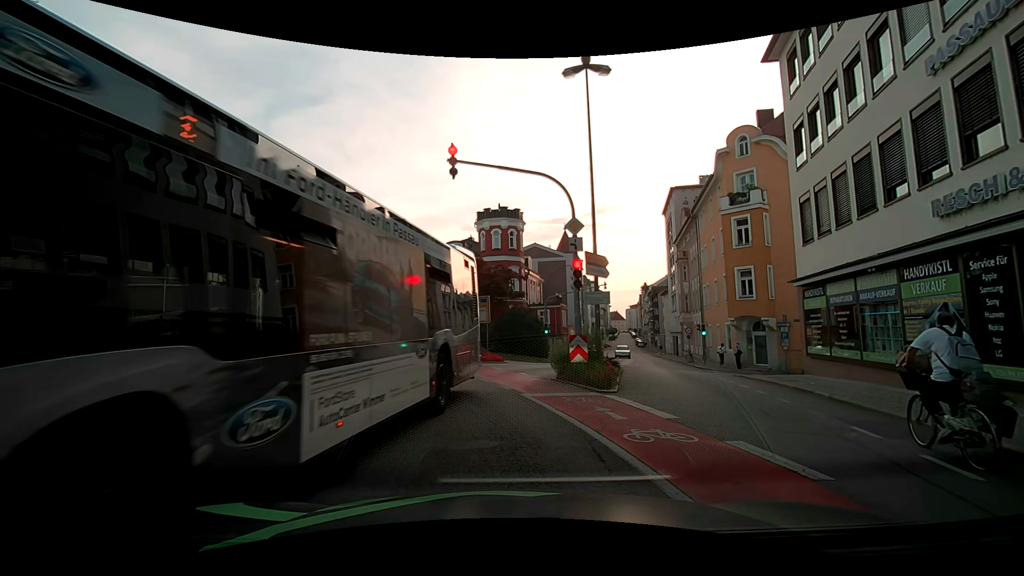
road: tertiary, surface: asphalt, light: Day
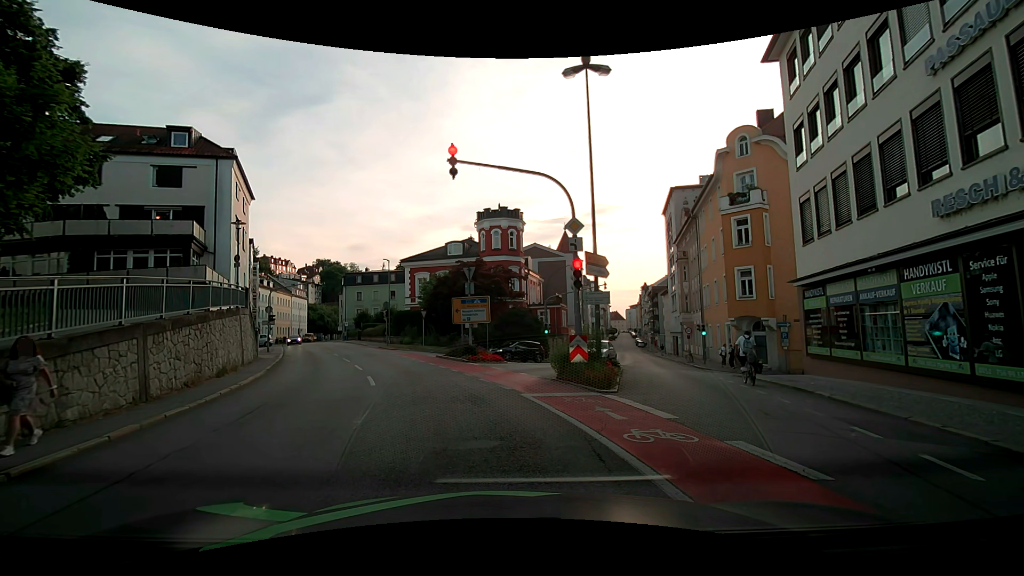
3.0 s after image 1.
(0.0, 0.0) m; 0°
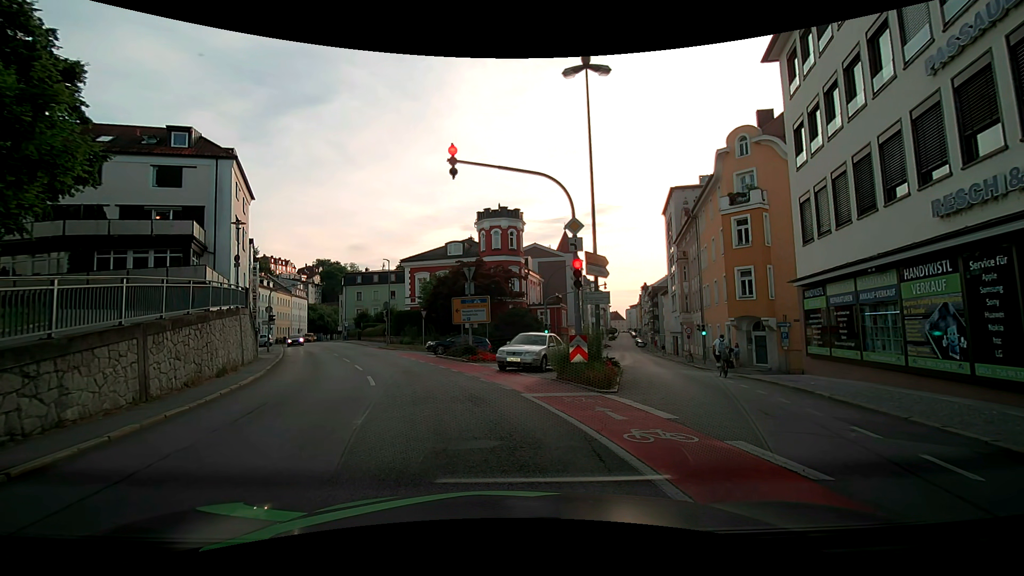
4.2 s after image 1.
(0.0, 0.0) m; 0°
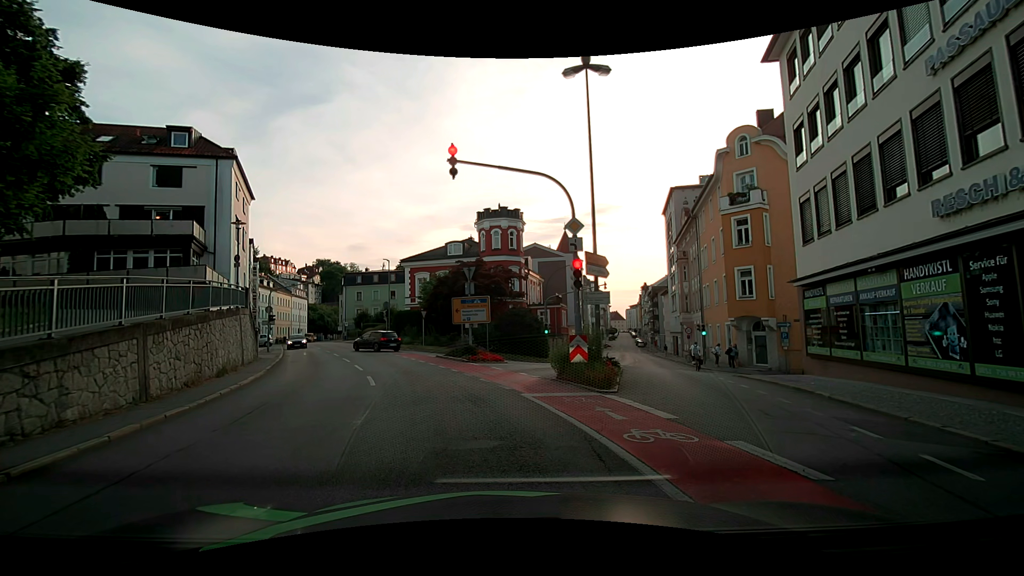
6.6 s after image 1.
(0.0, 0.0) m; 0°
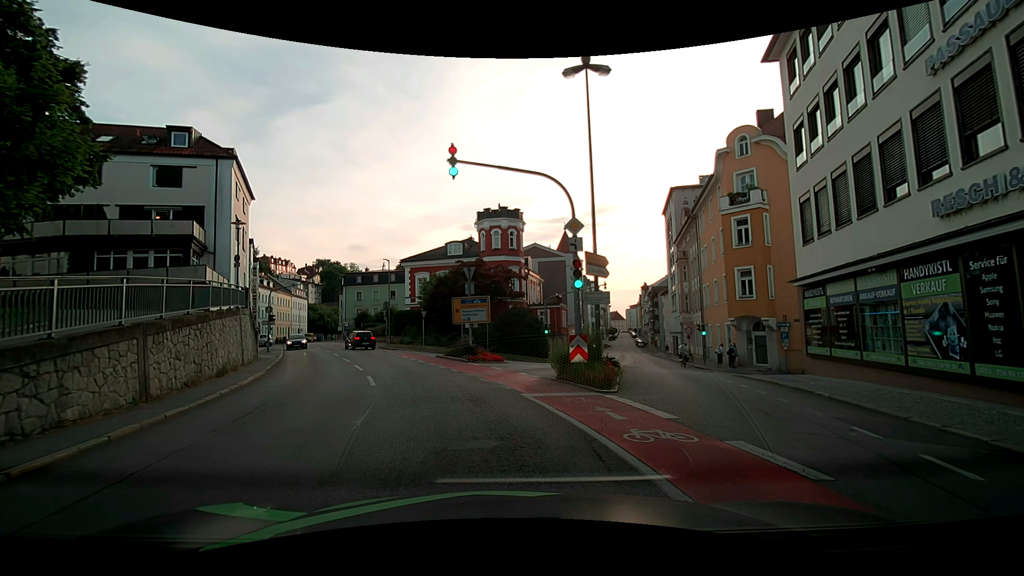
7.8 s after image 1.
(0.0, 0.0) m; 0°
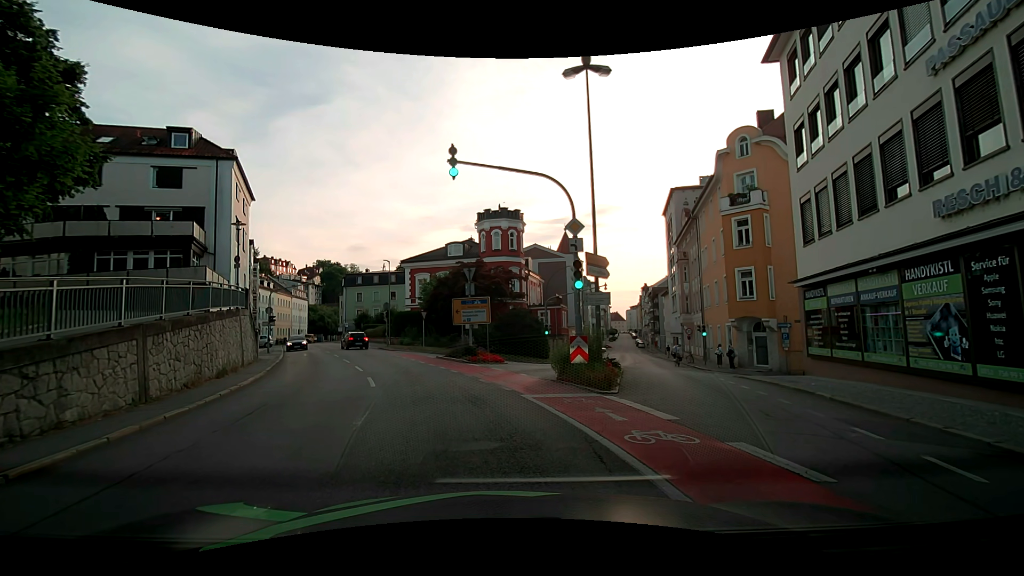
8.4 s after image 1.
(0.0, 0.0) m; 0°
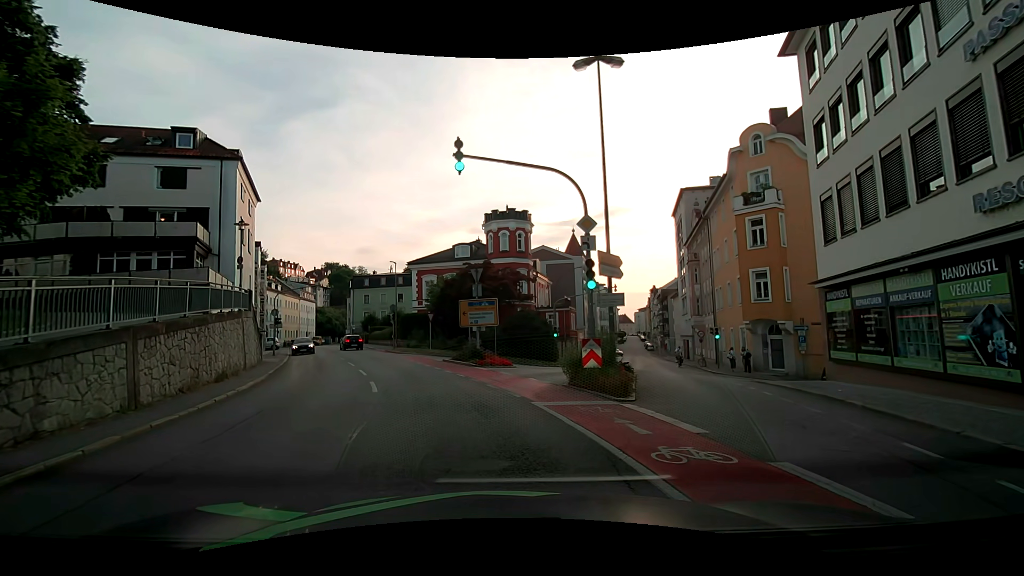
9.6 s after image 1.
(0.0, +0.8) m; +1°
